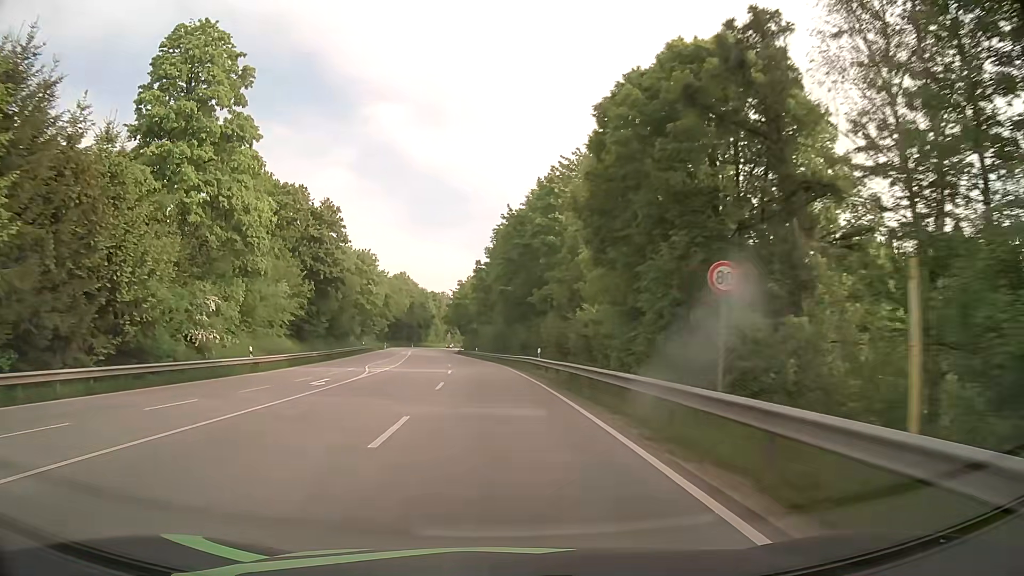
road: primary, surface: asphalt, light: Day
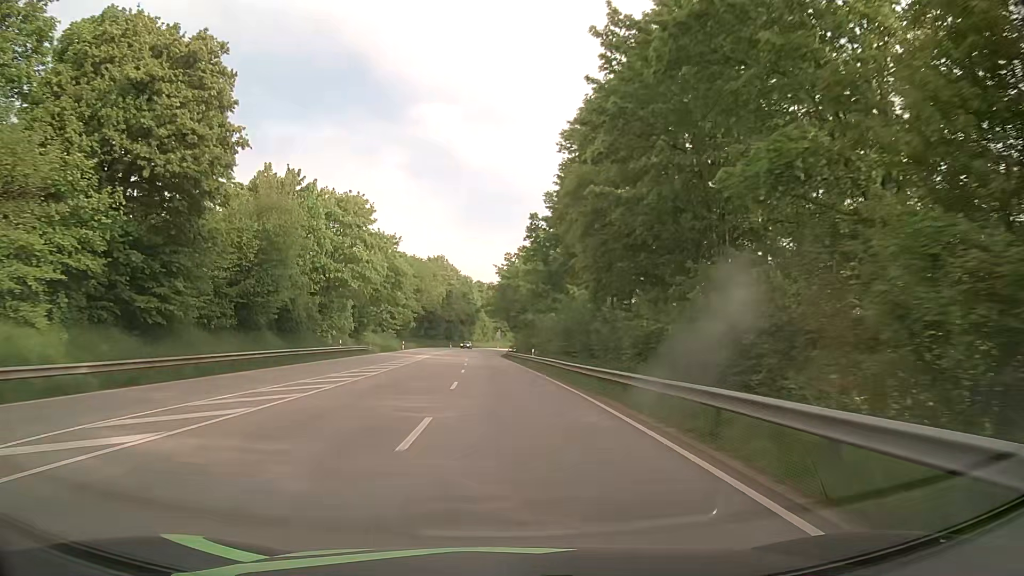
(-1.6, +36.4) m; -4°
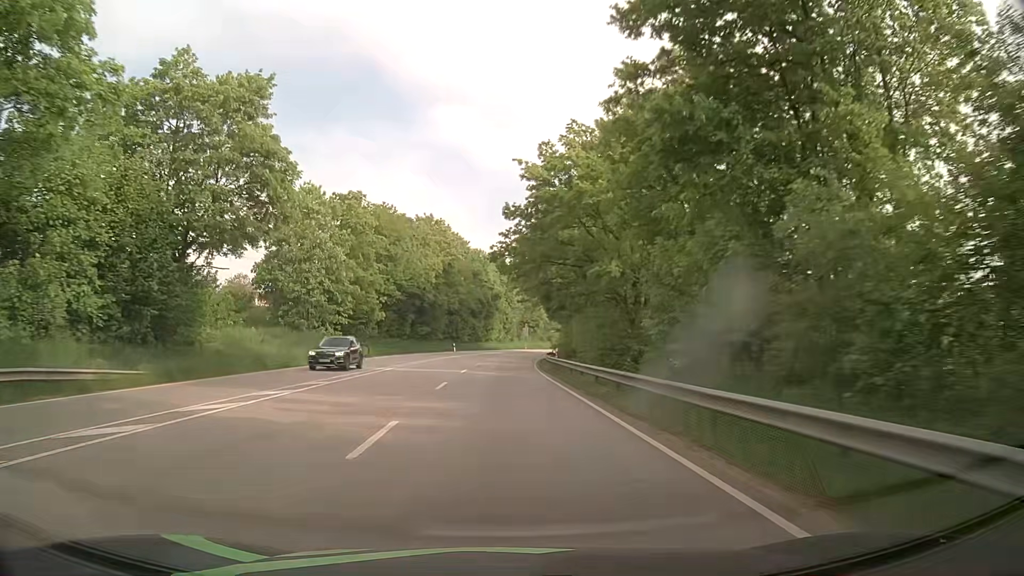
(-1.7, +48.8) m; -3°
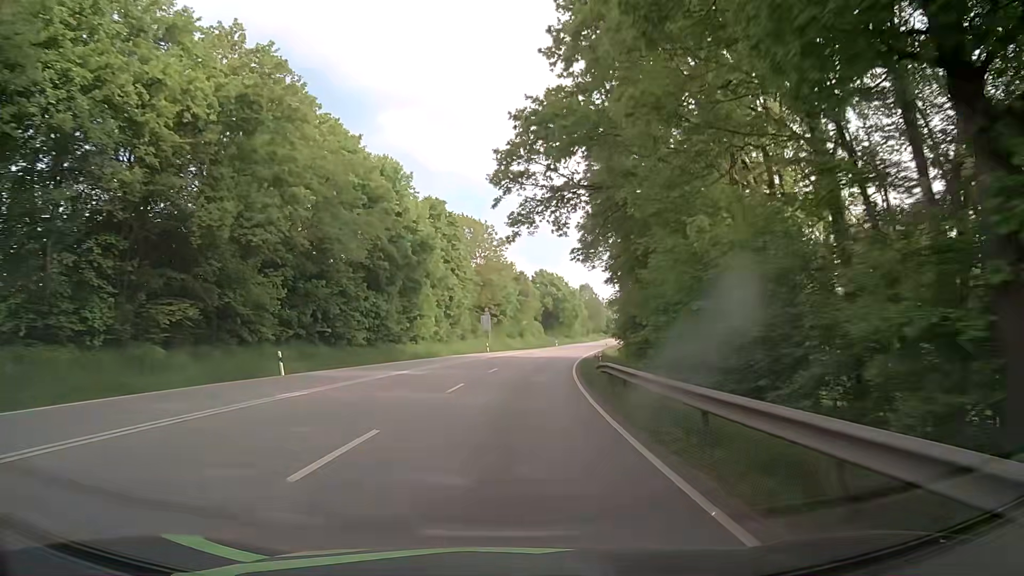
(+0.6, +61.2) m; +3°
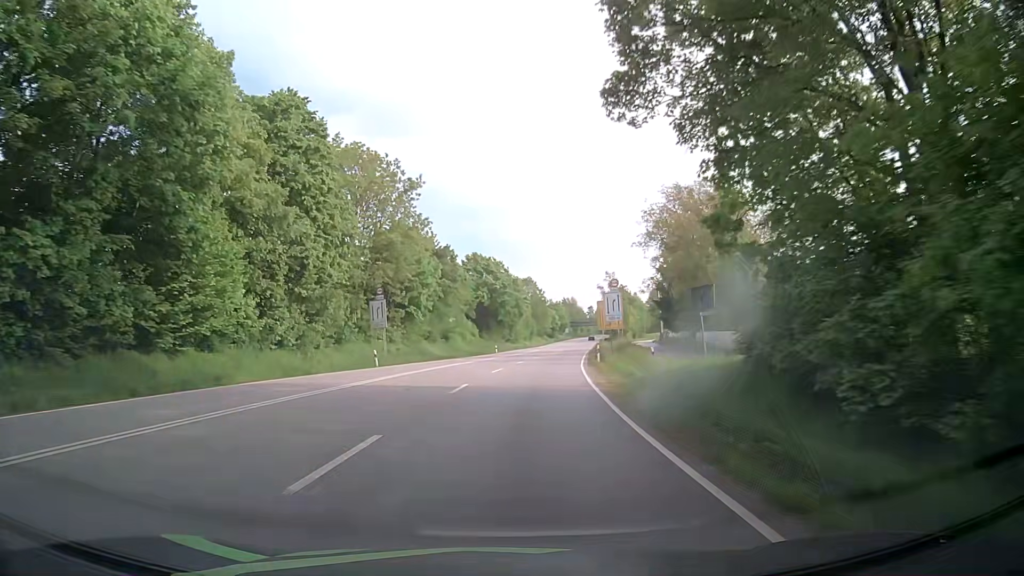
(+1.7, +36.2) m; +6°
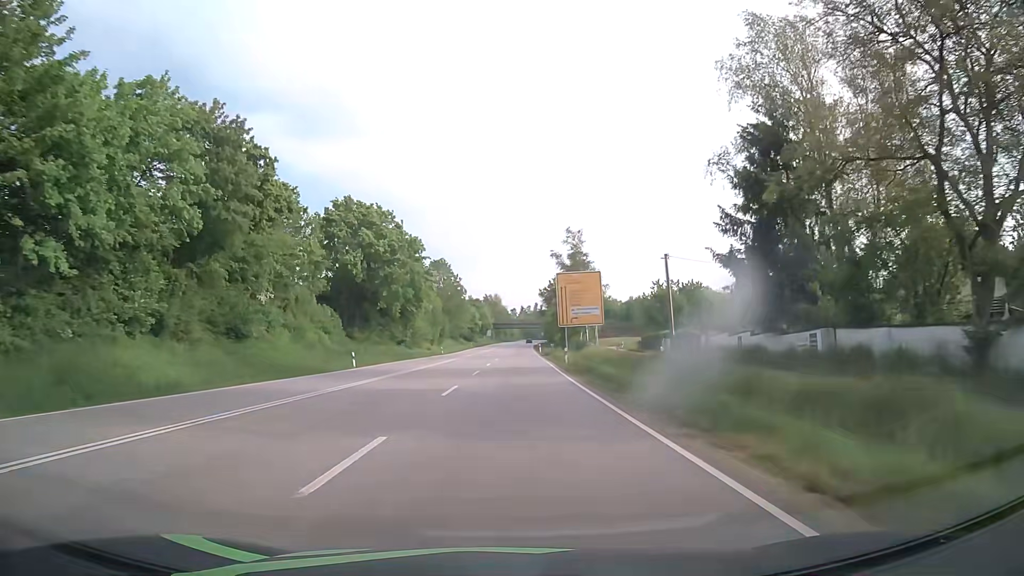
(+2.9, +47.7) m; +7°
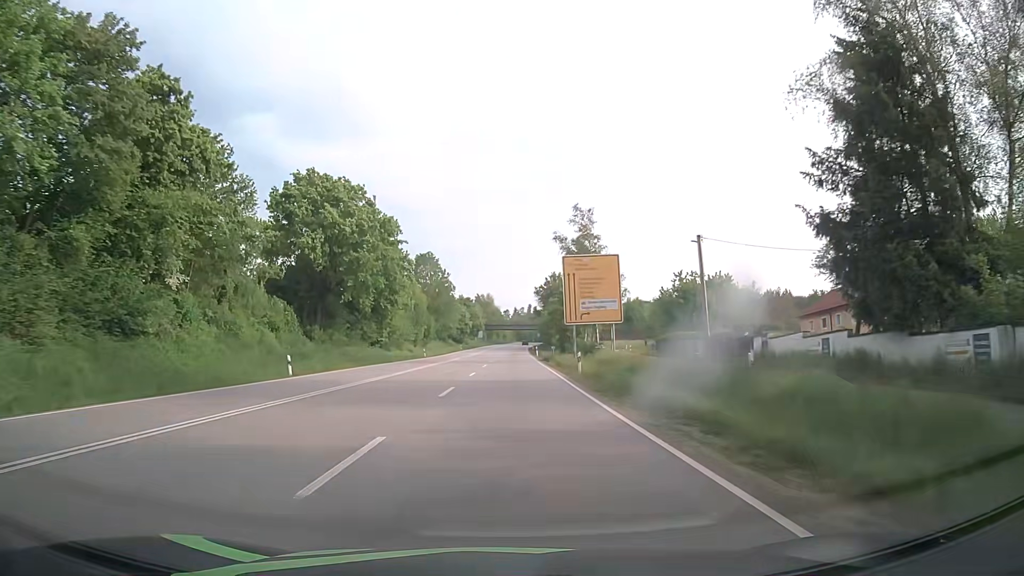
(+0.1, +12.0) m; +1°
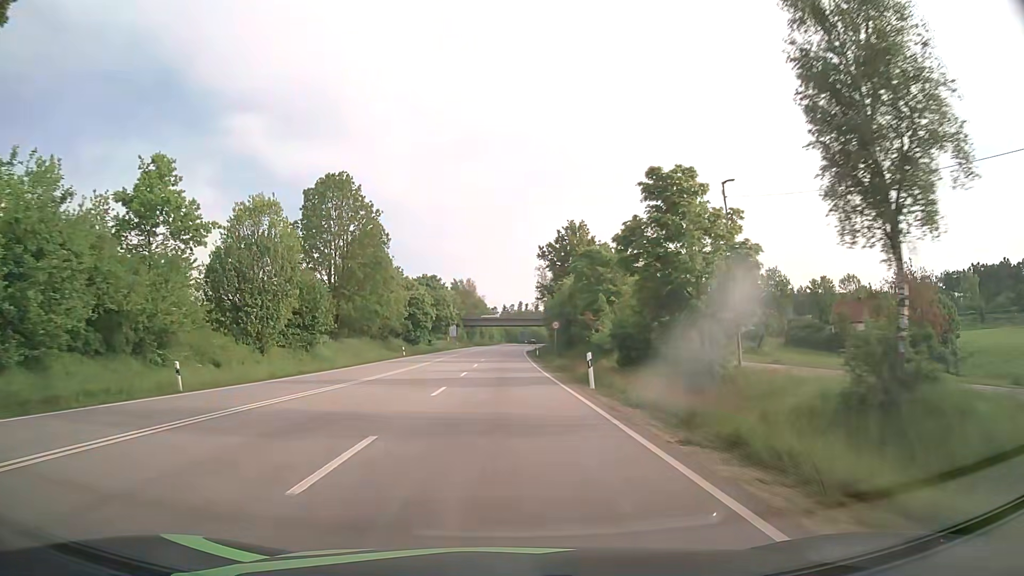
(+0.8, +60.2) m; +1°
(0, +10) (0, +20) (0, +30) (0, +40) (0, +50) (0, +60) (+1, +70) (+1, +80) (+1, +90) (+2, +100) m
